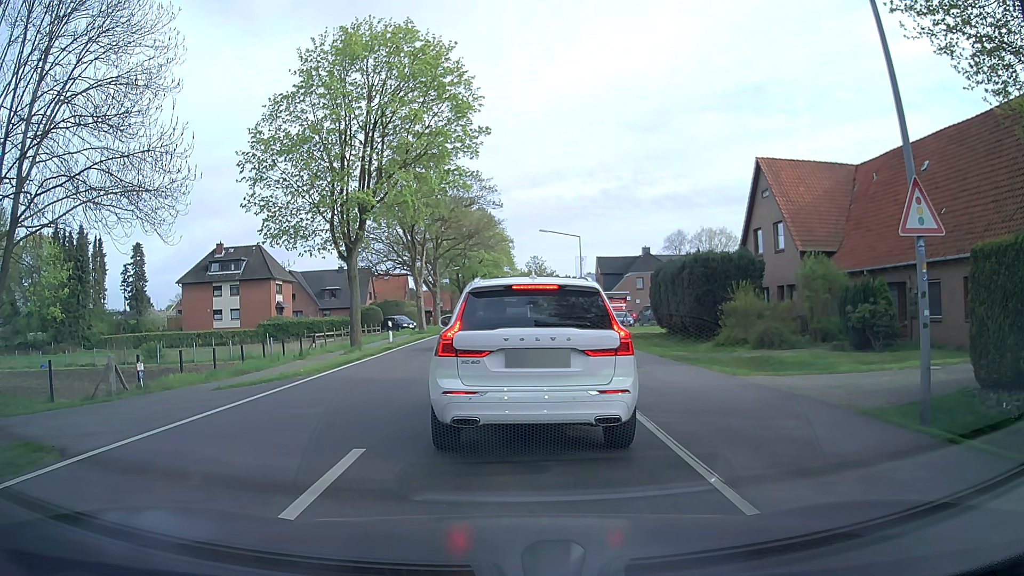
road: tertiary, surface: asphalt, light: Day
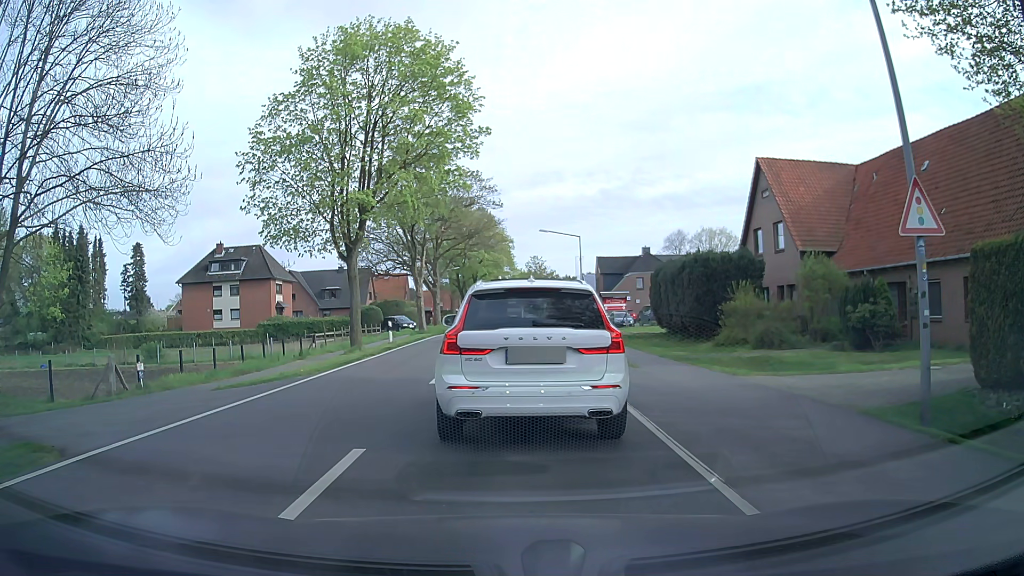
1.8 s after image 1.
(0.0, 0.0) m; 0°
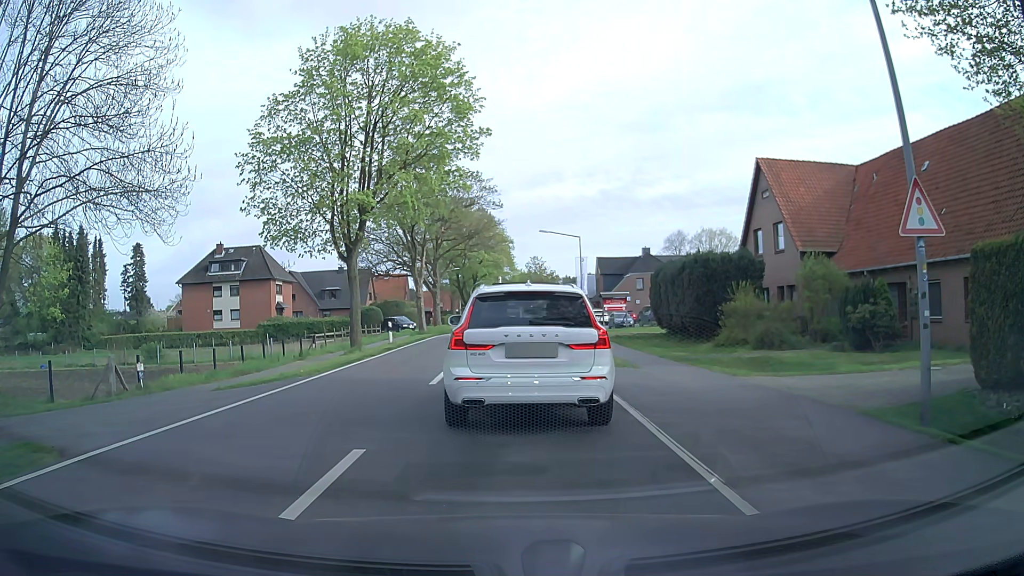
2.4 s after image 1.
(0.0, 0.0) m; 0°
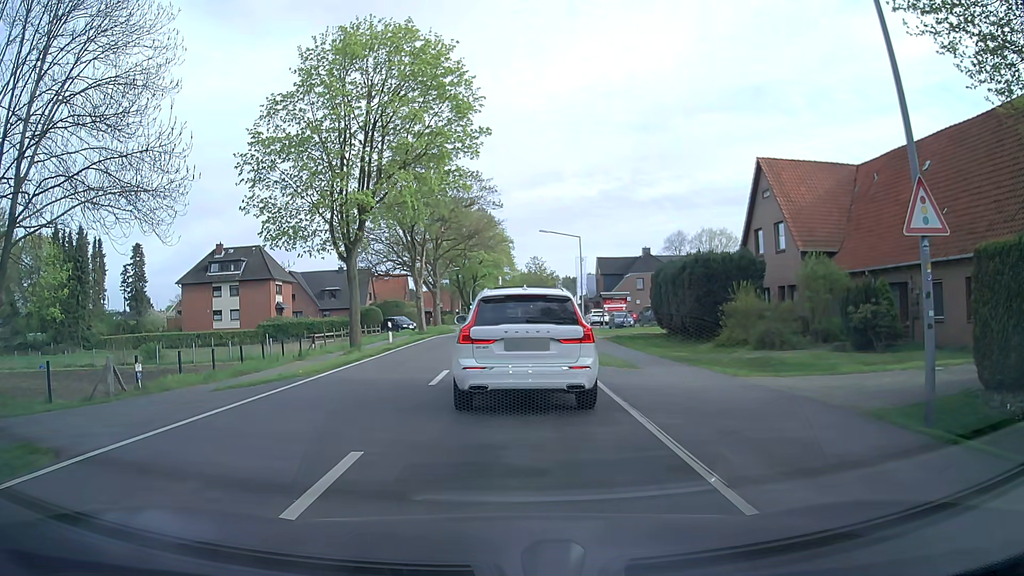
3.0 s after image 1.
(0.0, +0.1) m; 0°
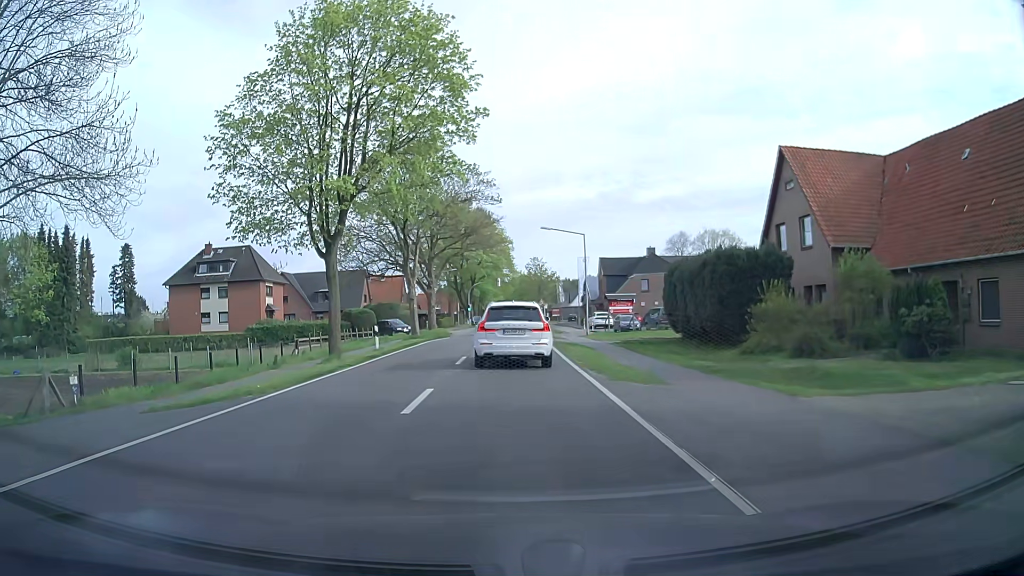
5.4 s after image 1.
(+0.2, +3.5) m; +3°
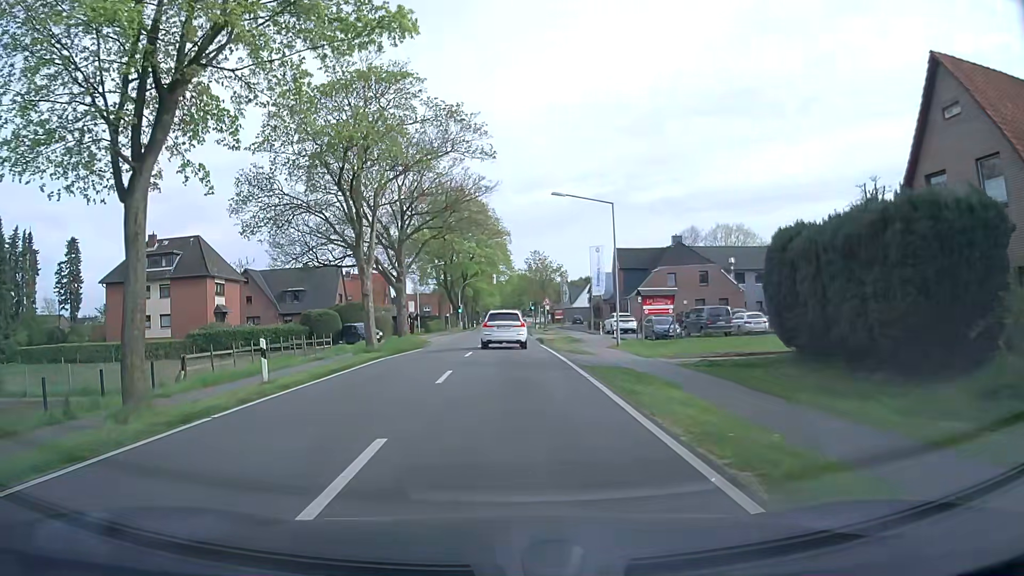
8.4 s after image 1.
(+0.3, +14.4) m; +1°
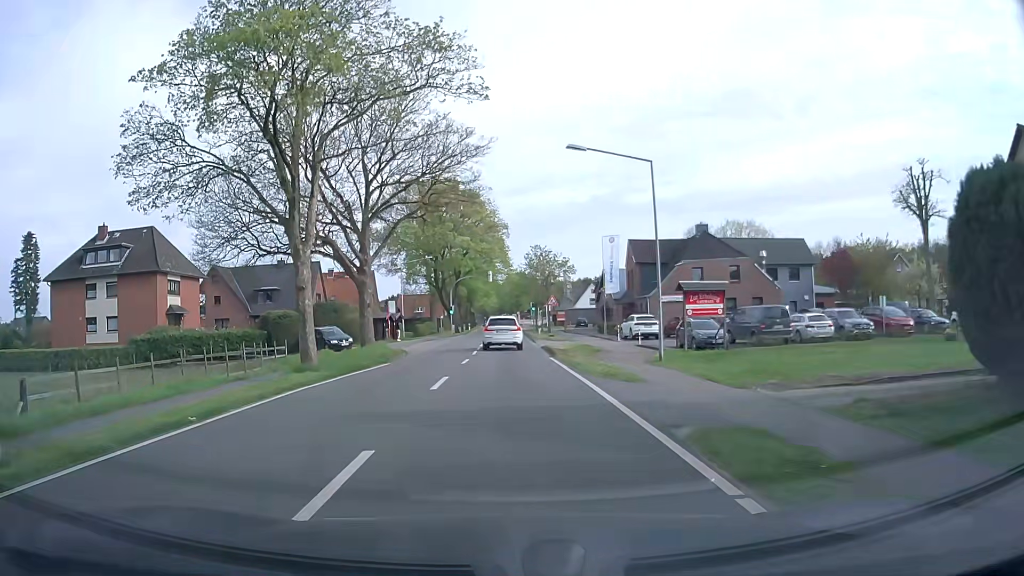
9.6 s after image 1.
(+0.1, +9.8) m; 0°
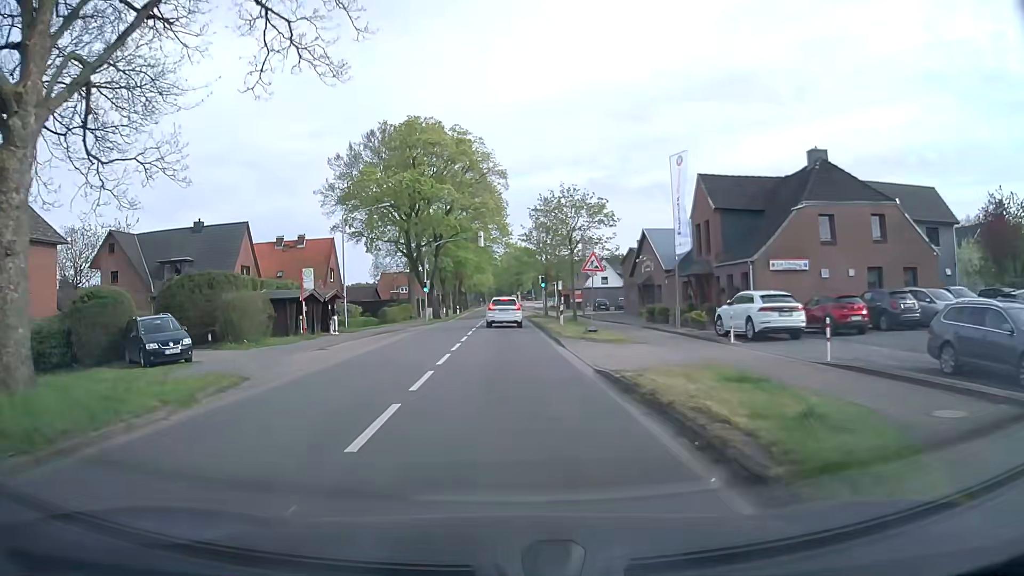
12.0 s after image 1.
(0.0, +23.0) m; 0°
(0, +10) (0, +20) (0, +30) (0, +40) (0, +50) (-1, +60) (-1, +70) (-1, +80) (-1, +90) (-1, +100) m
